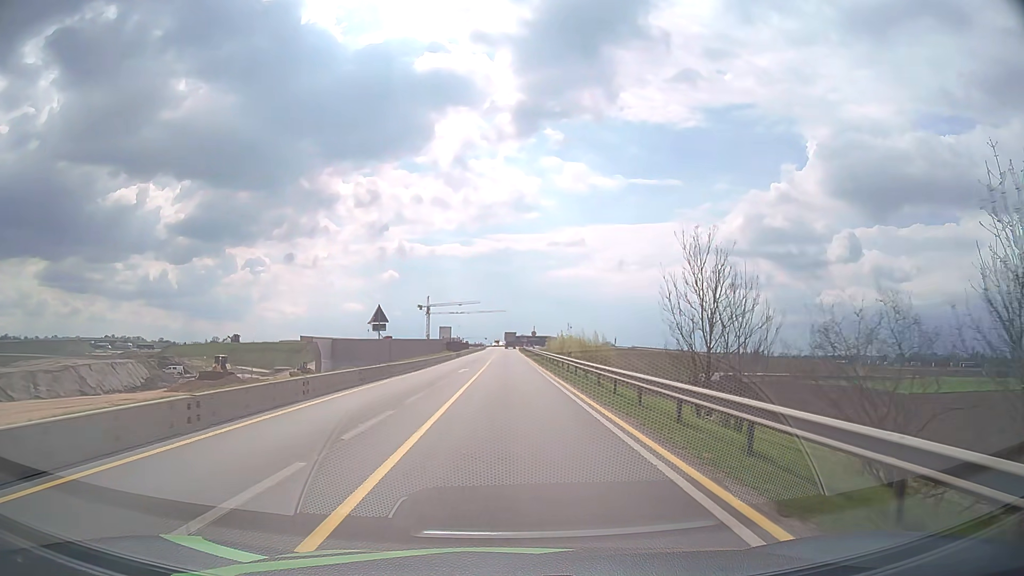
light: Day
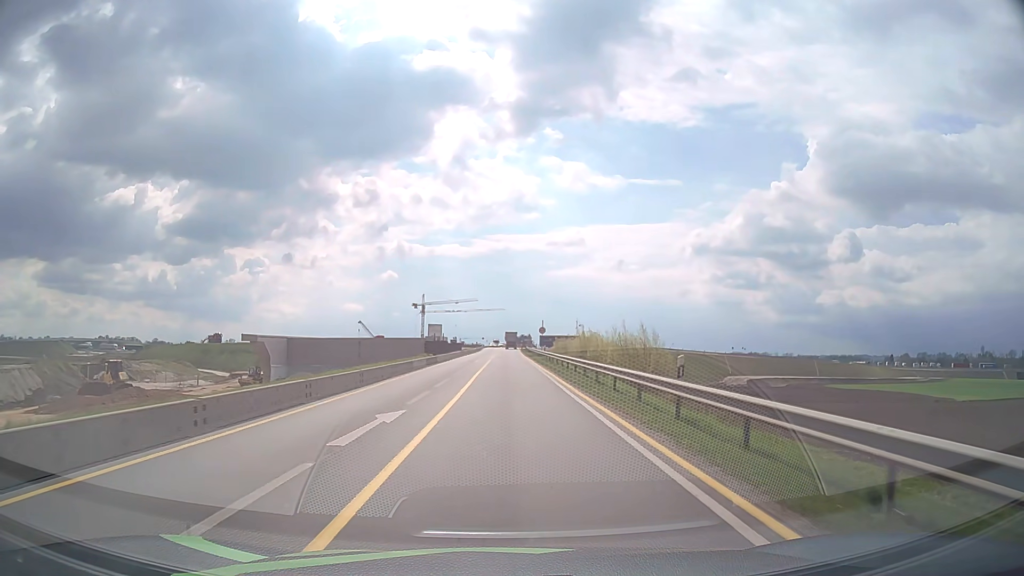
(0.0, +23.9) m; 0°
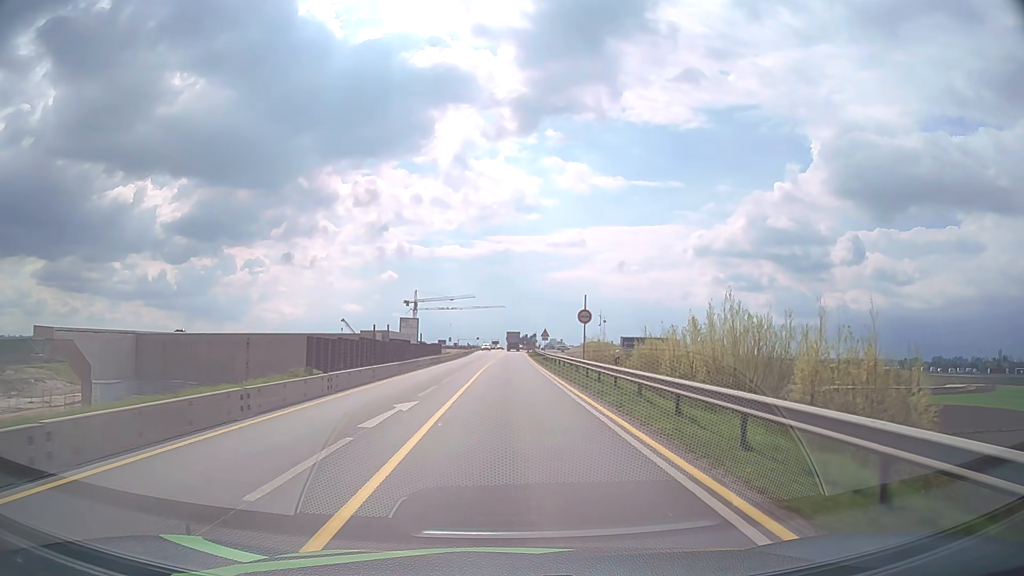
(+0.1, +40.1) m; 0°
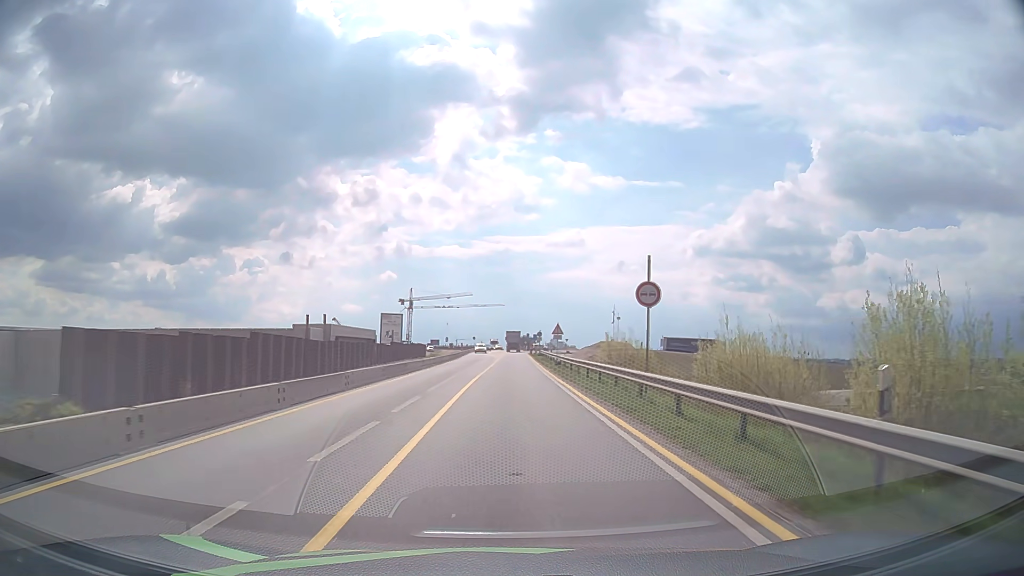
(0.0, +15.9) m; 0°
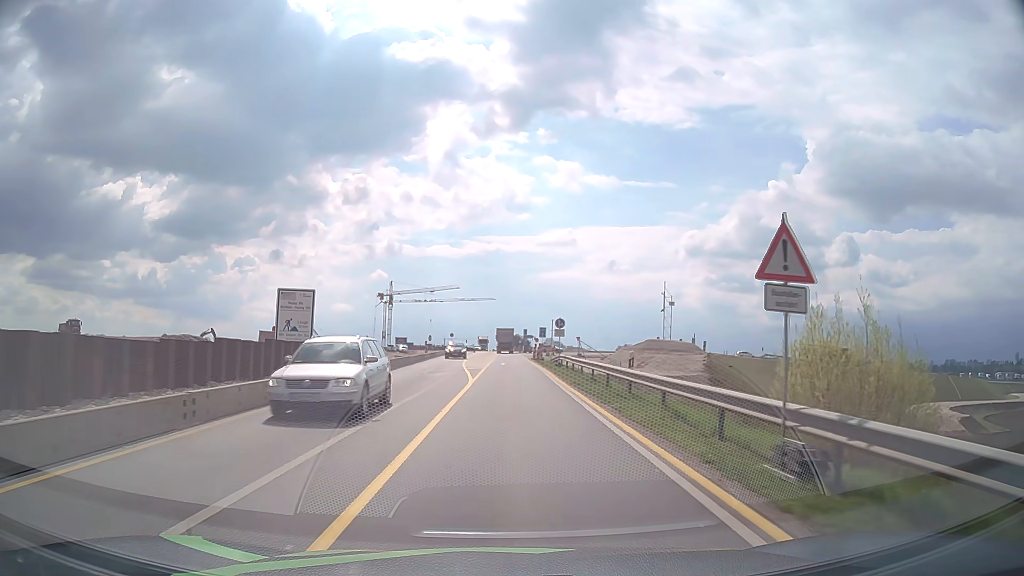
(+0.3, +39.8) m; +1°
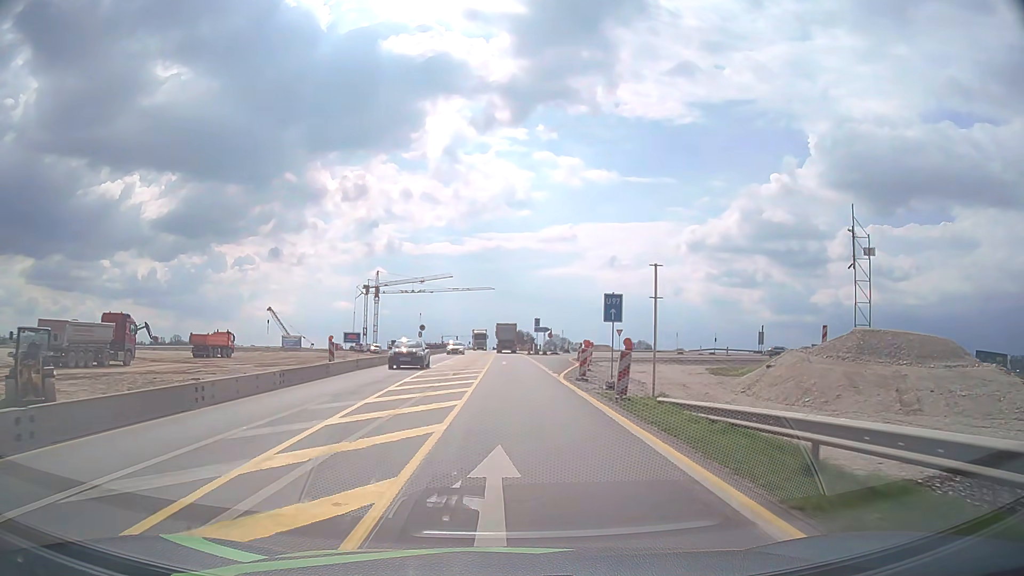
(0.0, +39.6) m; 0°
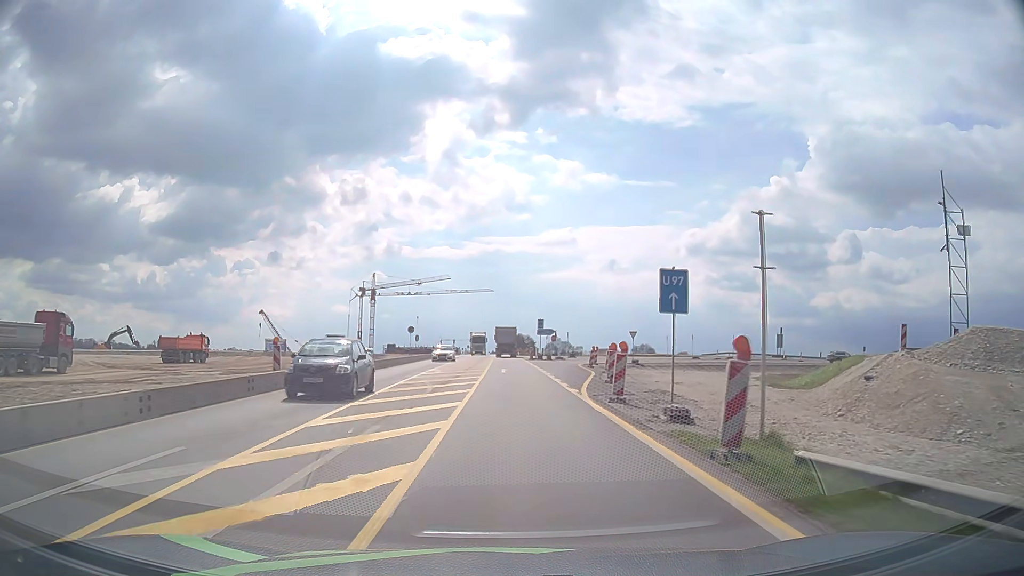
(0.0, +7.9) m; 0°
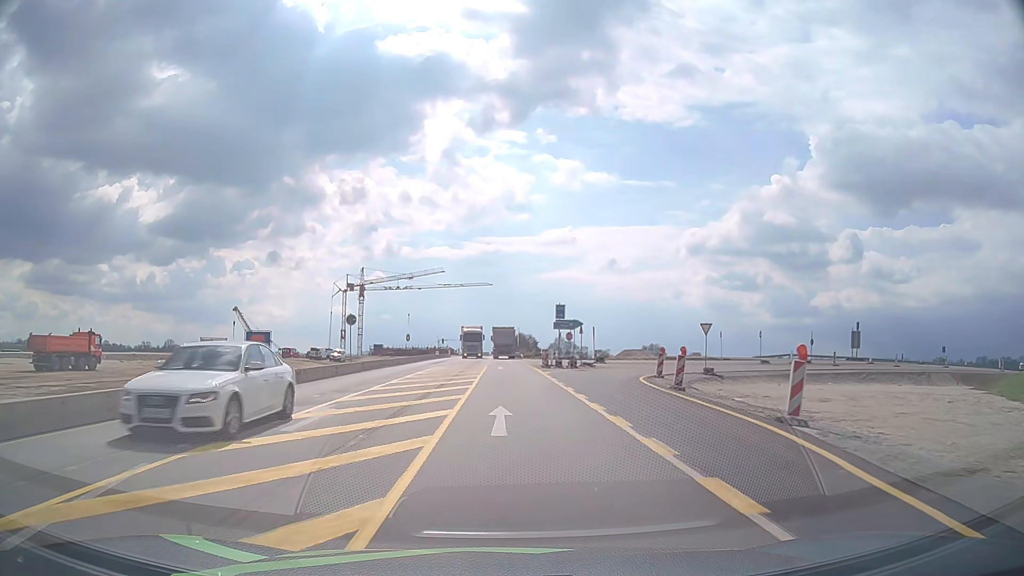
(0.0, +23.7) m; 0°
(0, +10) (0, +20) (0, +30) (0, +40) (0, +50) (0, +60) (0, +70) (0, +80) (-1, +90) (-1, +100) m
